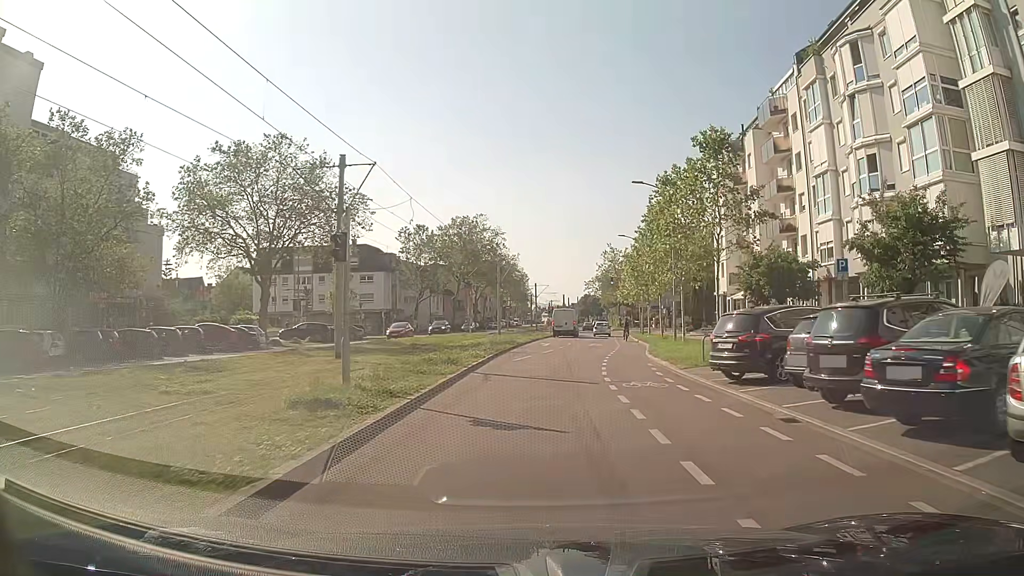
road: tertiary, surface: asphalt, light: Day
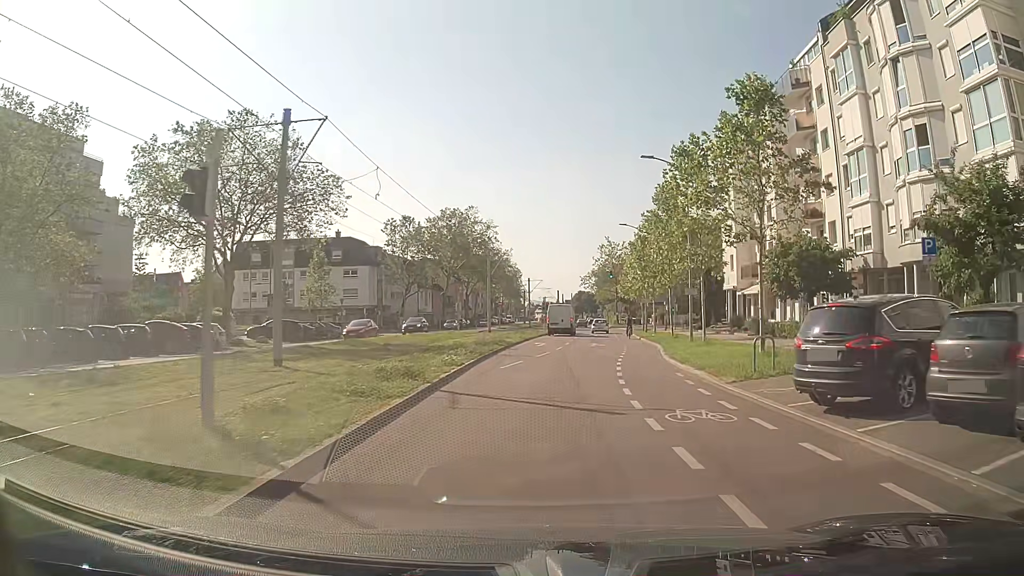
(+0.1, +5.5) m; +1°
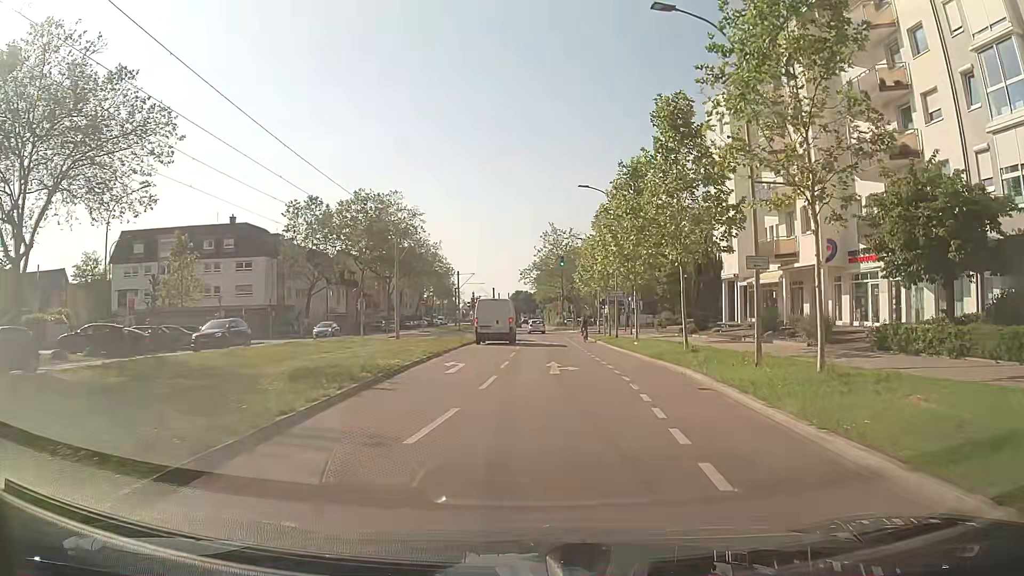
(+0.7, +17.1) m; +4°
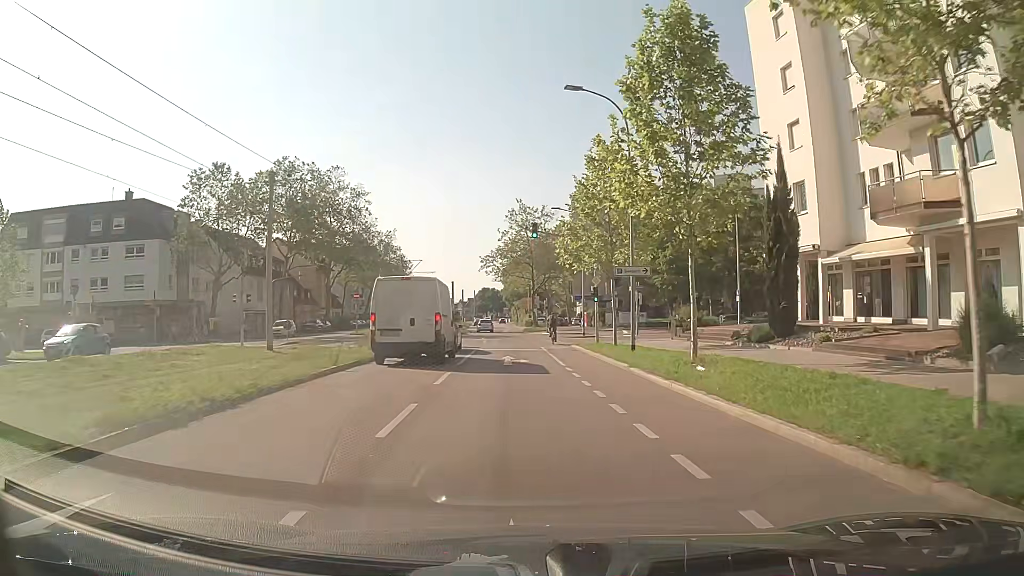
(+0.9, +17.7) m; +4°
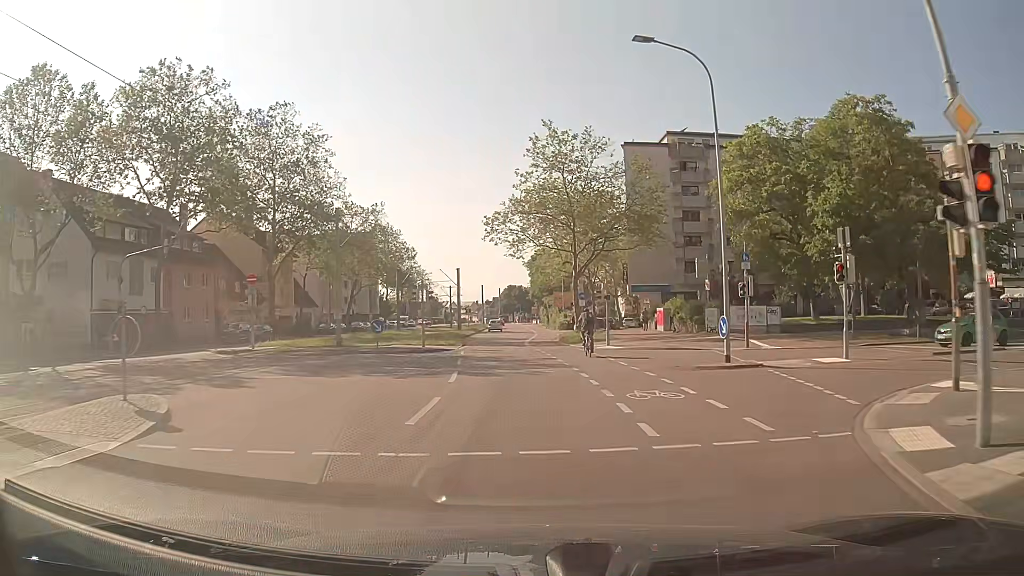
(-1.0, +31.1) m; -3°
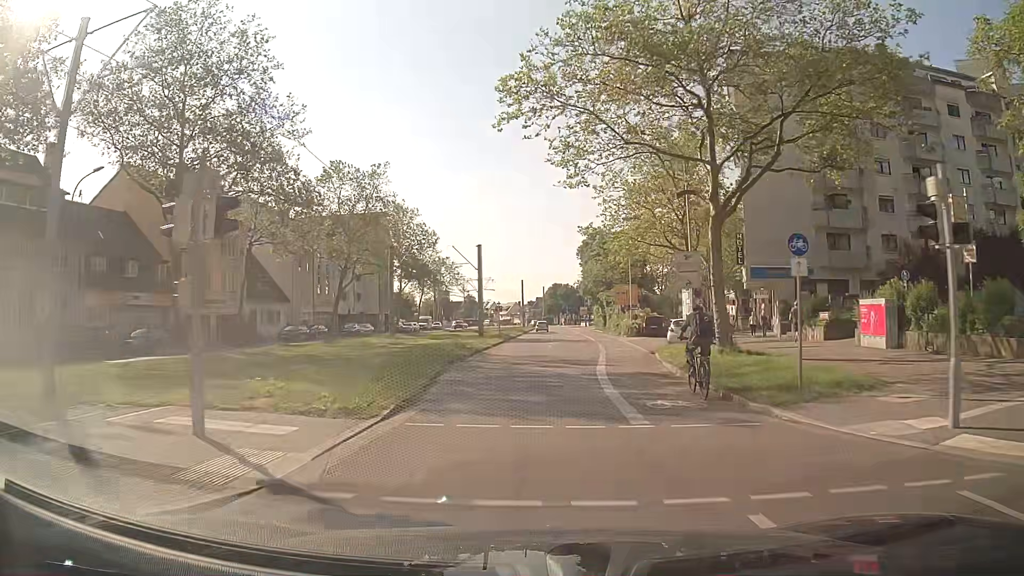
(-1.0, +26.2) m; -4°
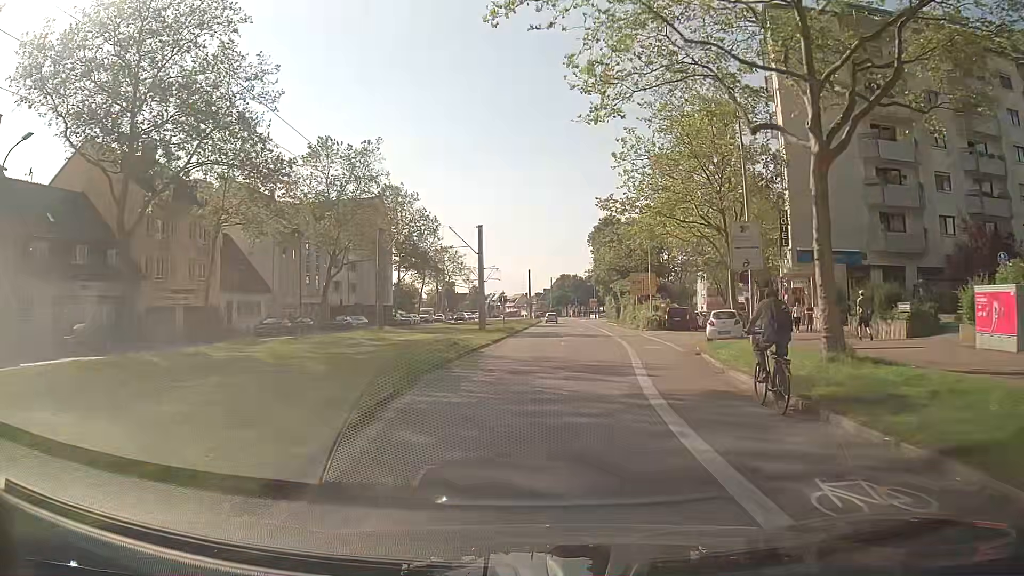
(0.0, +6.7) m; 0°
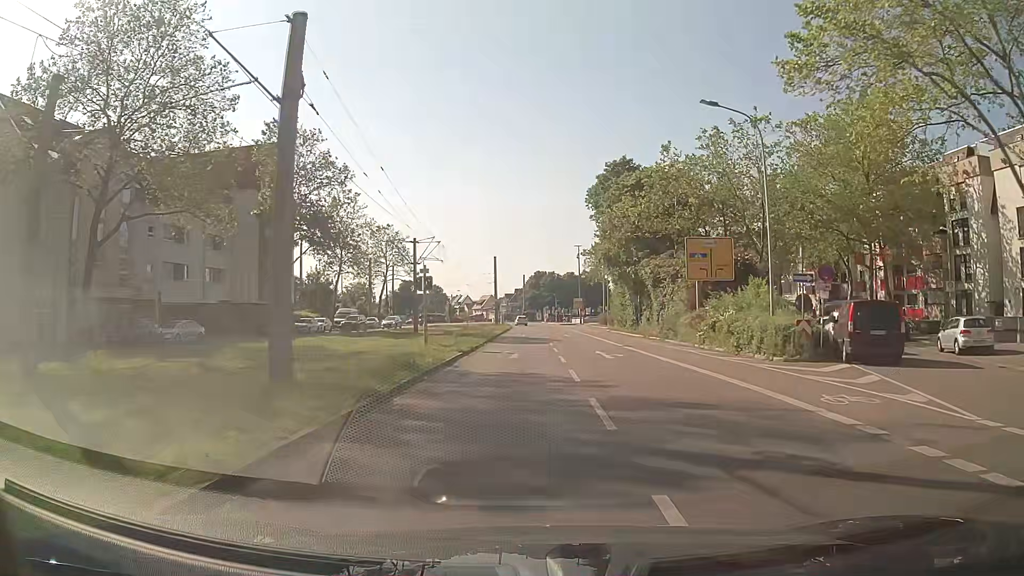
(+0.4, +34.6) m; +1°
